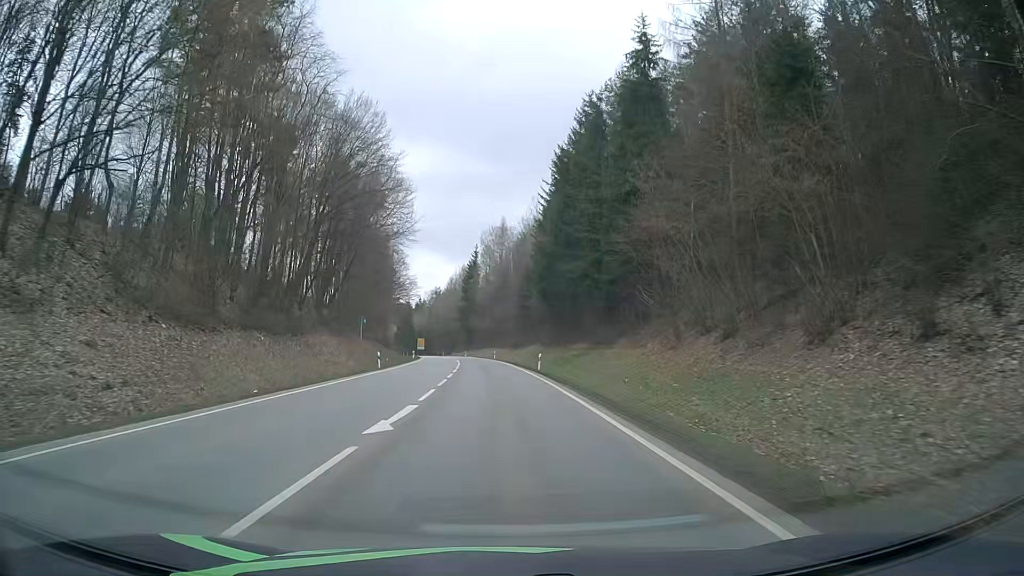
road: secondary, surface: asphalt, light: Day
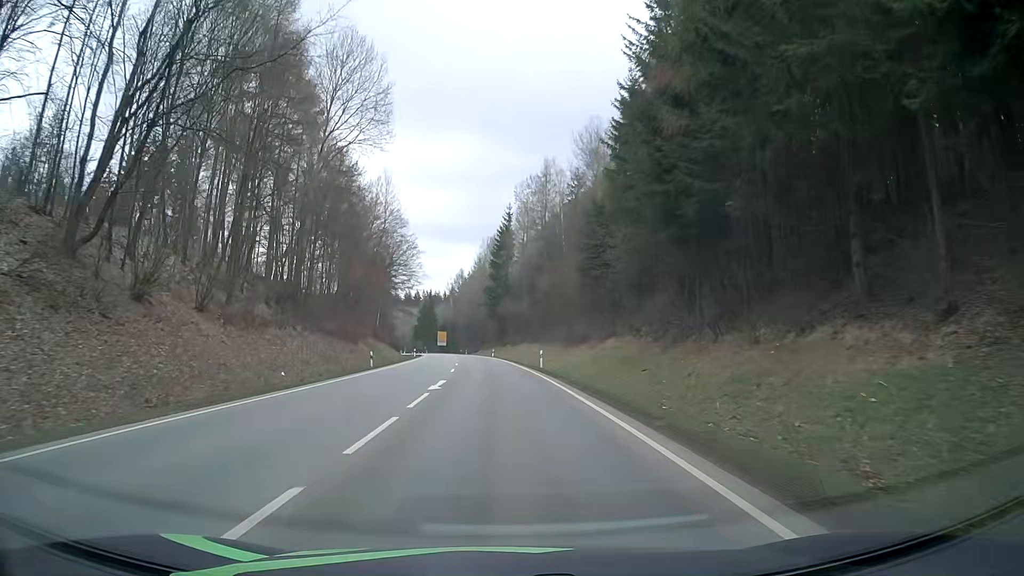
(-1.2, +45.0) m; -4°
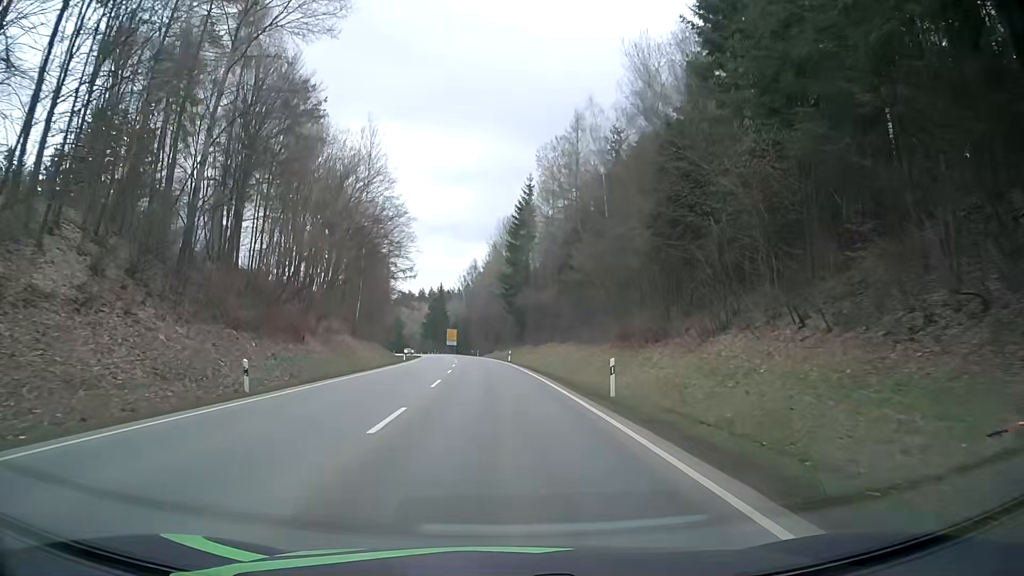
(+0.1, +22.7) m; -1°
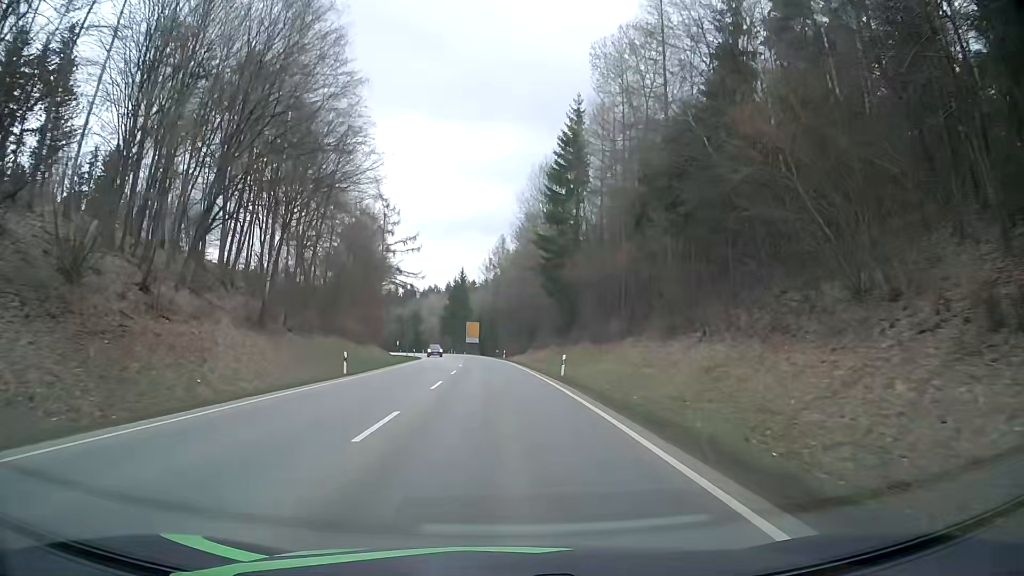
(-0.5, +34.4) m; -2°
(0, +10) (0, +20) (-1, +30) (-1, +40) (-2, +50) (-2, +60) (-3, +70) (-4, +80) (-6, +90) (-7, +100) m
